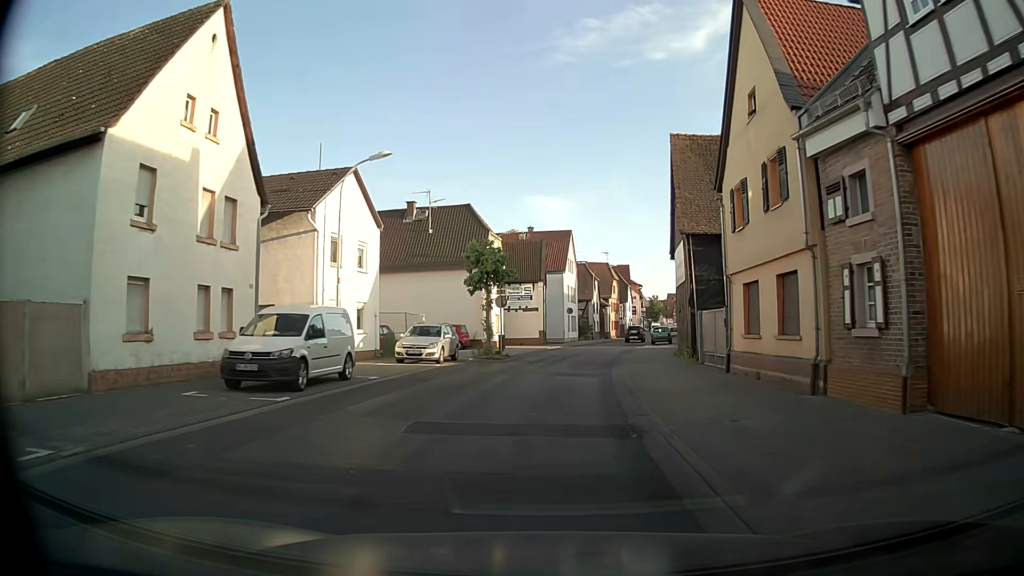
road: tertiary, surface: asphalt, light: Day
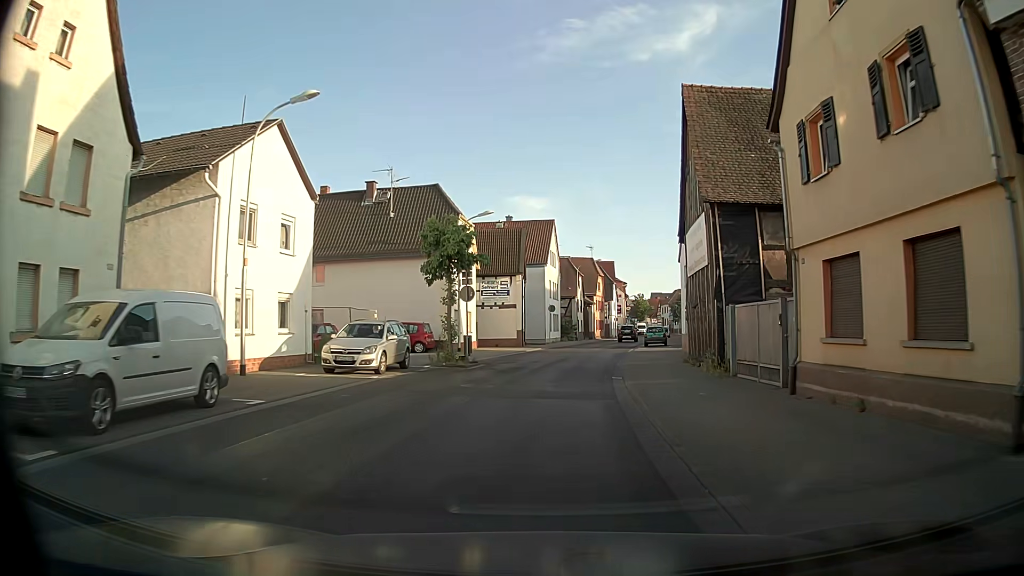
(+0.1, +6.4) m; +1°
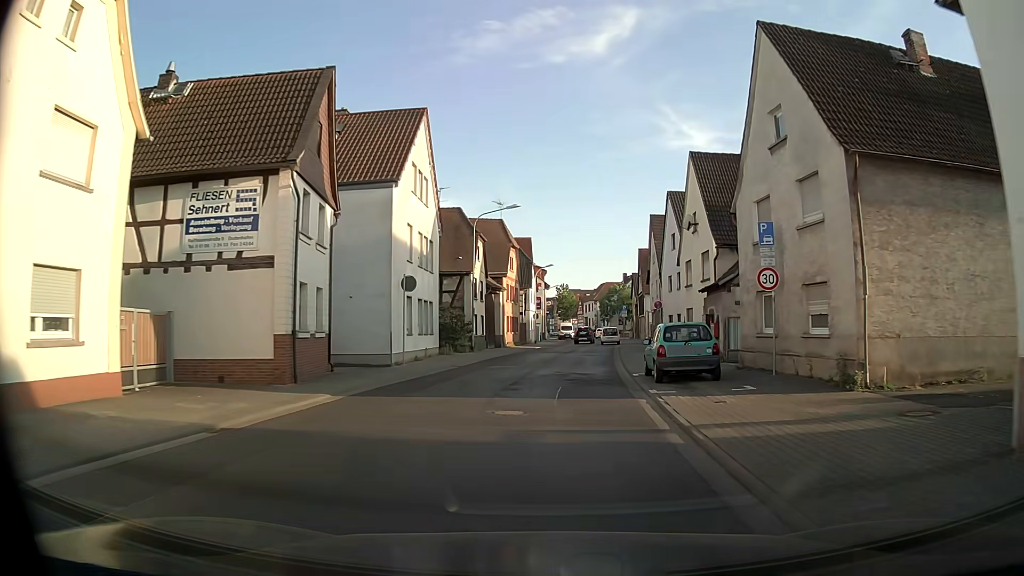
(+2.2, +31.4) m; +7°
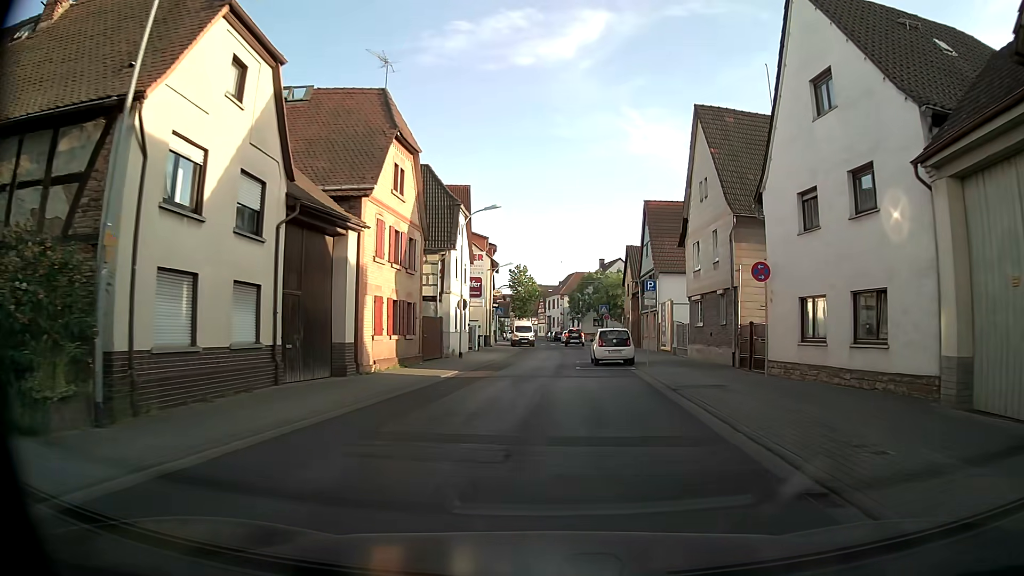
(+1.6, +30.9) m; +5°
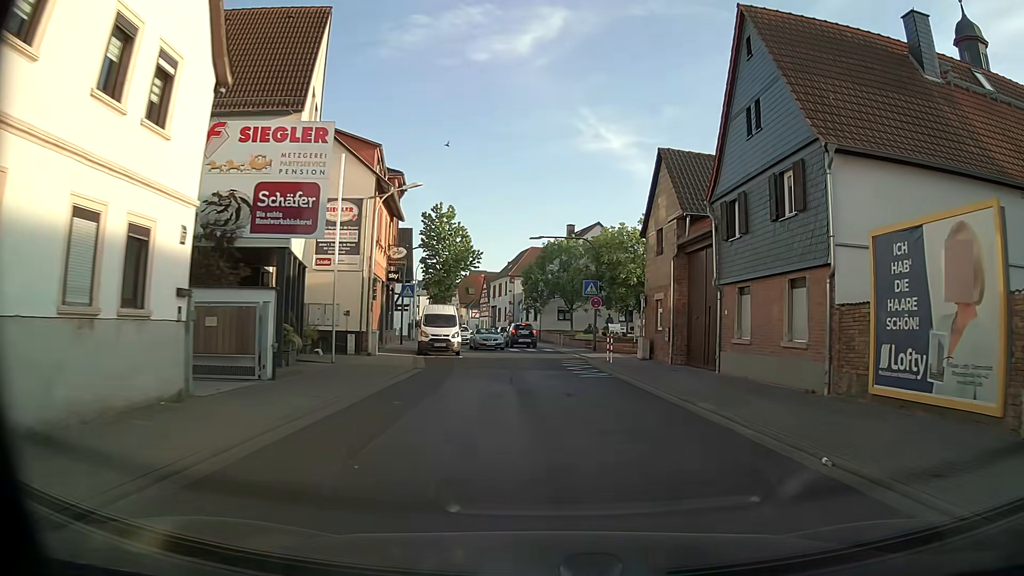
(-0.2, +30.1) m; +2°
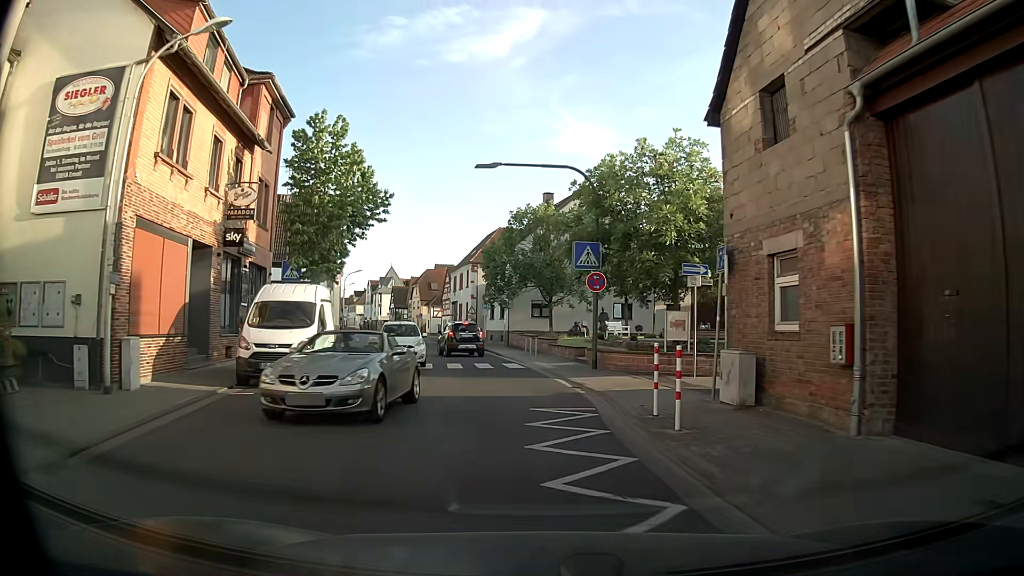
(+1.0, +16.3) m; +2°
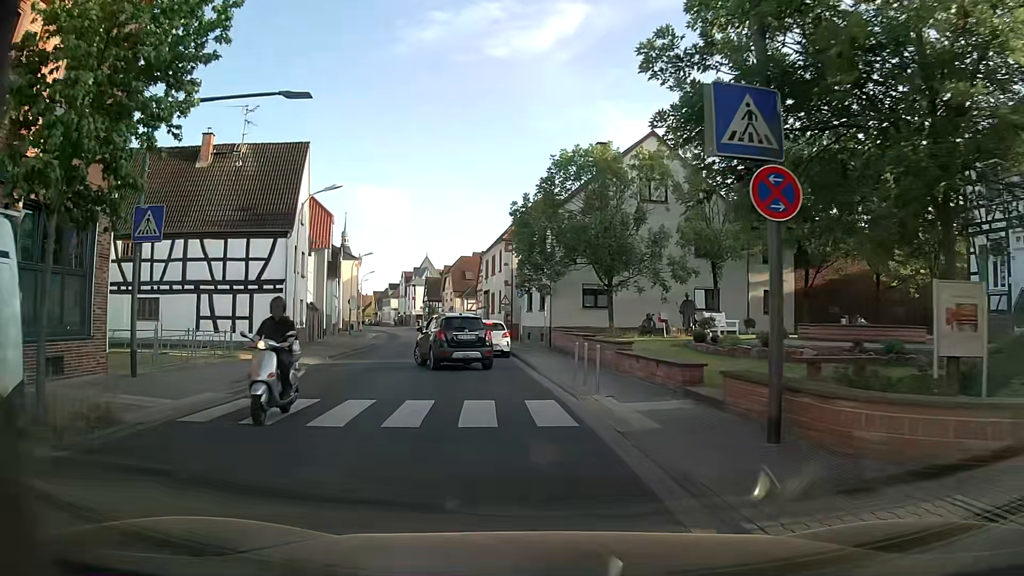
(+0.1, +13.2) m; -2°
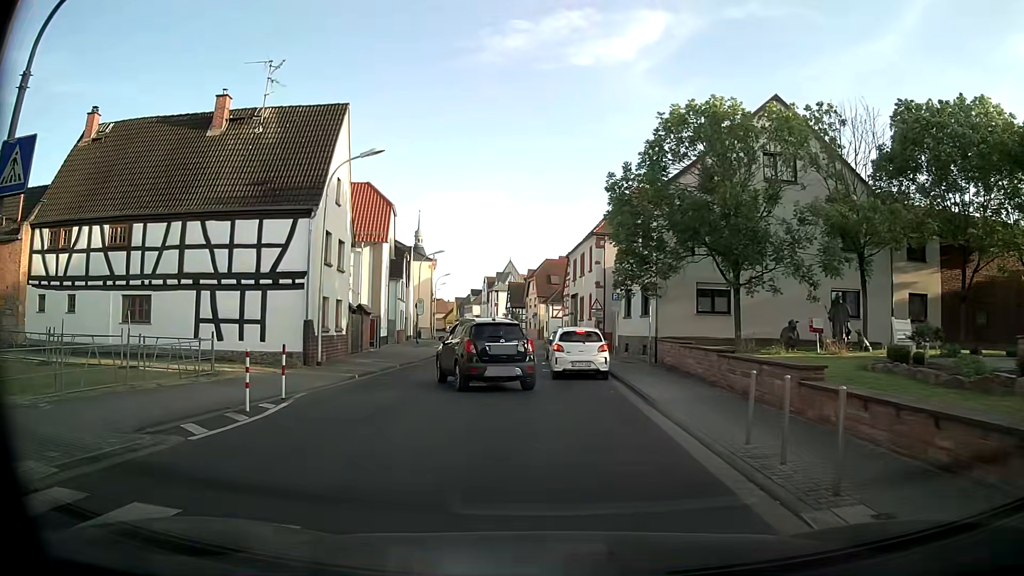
(-0.5, +7.3) m; -8°
(-1, +10) (-2, +20) (-2, +30) (-1, +40) (-1, +50) (-2, +60) (-3, +70) (-4, +80) (-5, +90) (-7, +100) m
